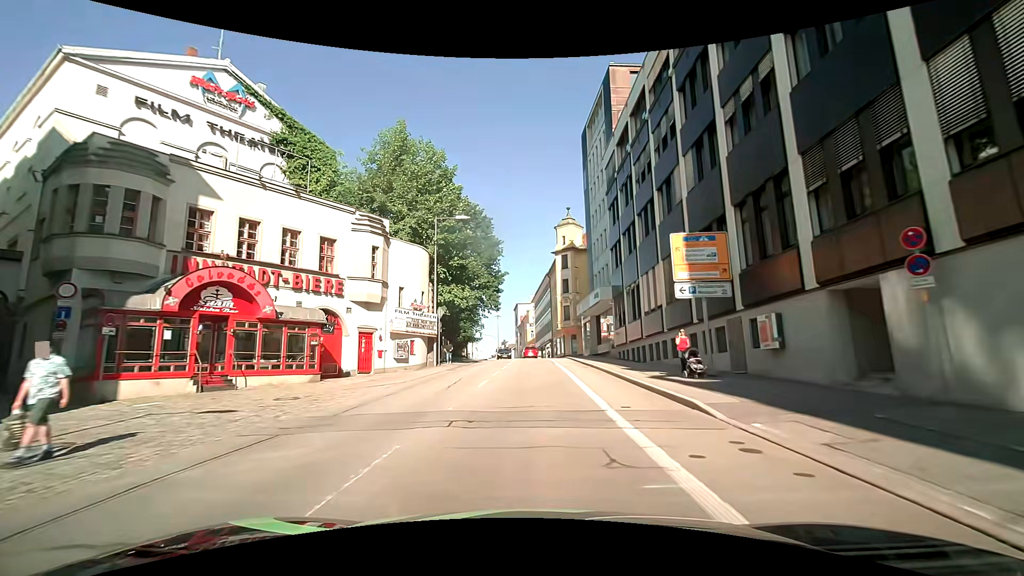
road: tertiary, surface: asphalt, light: Day
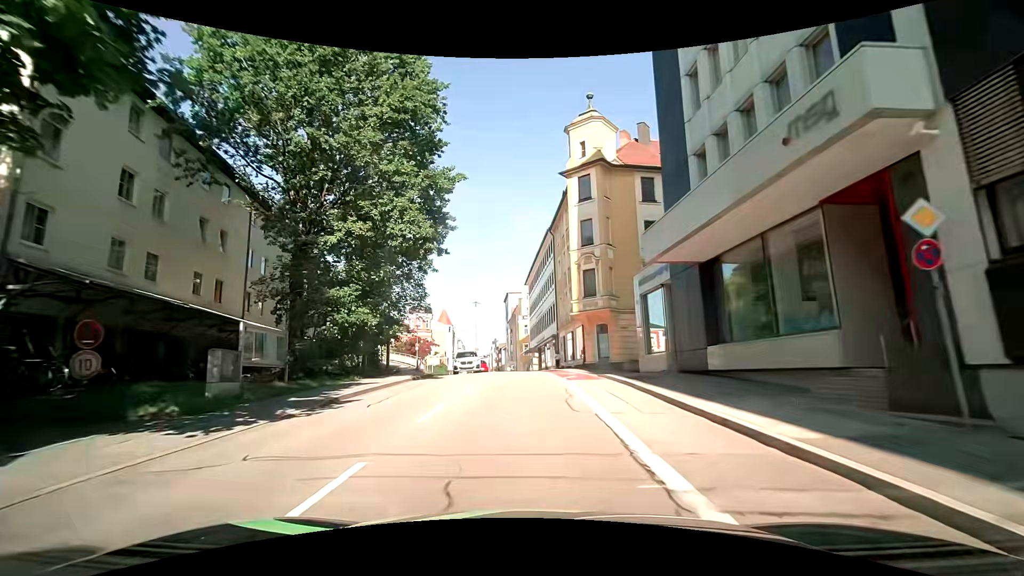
(+2.2, +31.1) m; +3°
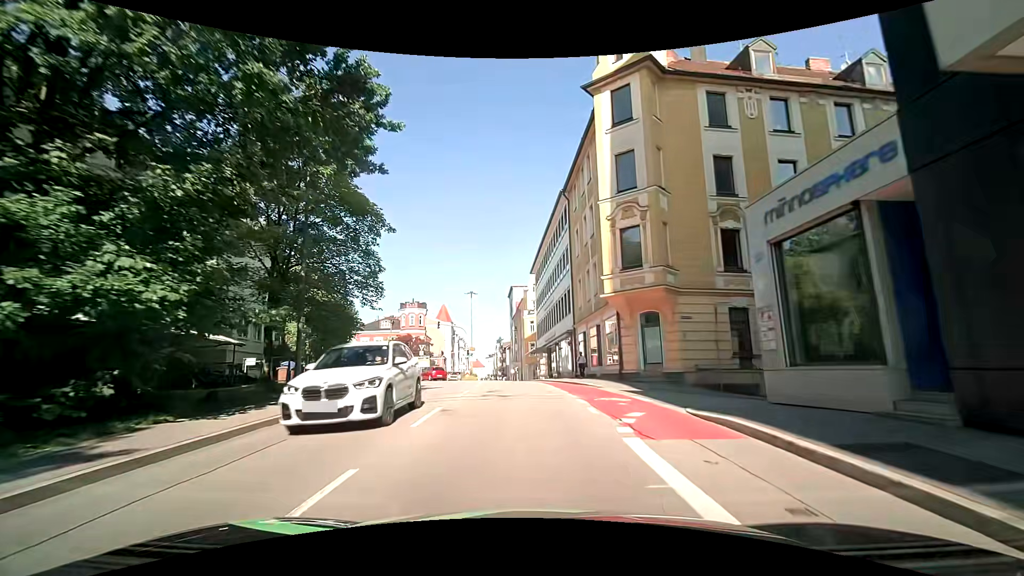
(+0.3, +12.2) m; 0°
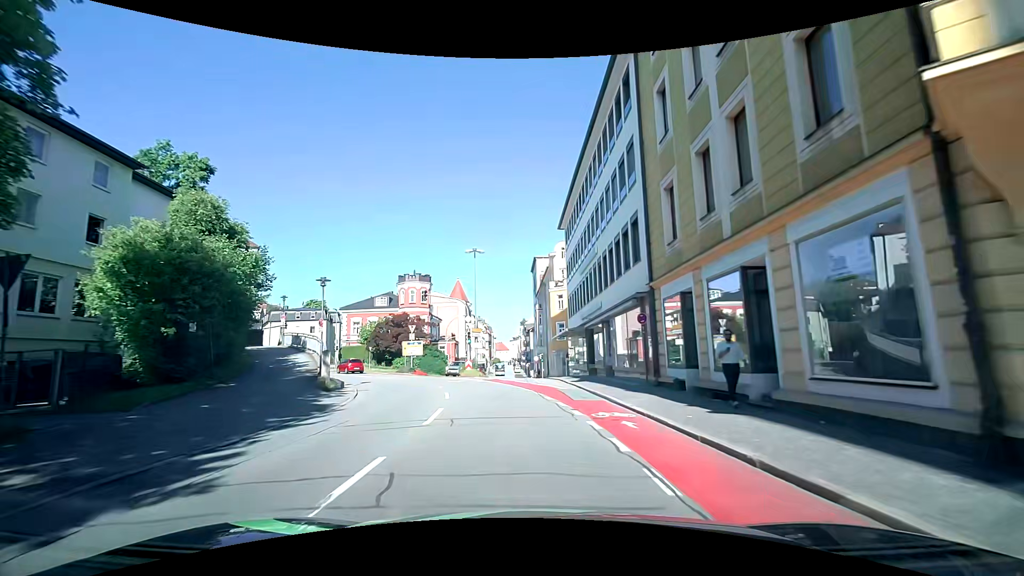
(+0.1, +17.3) m; -1°
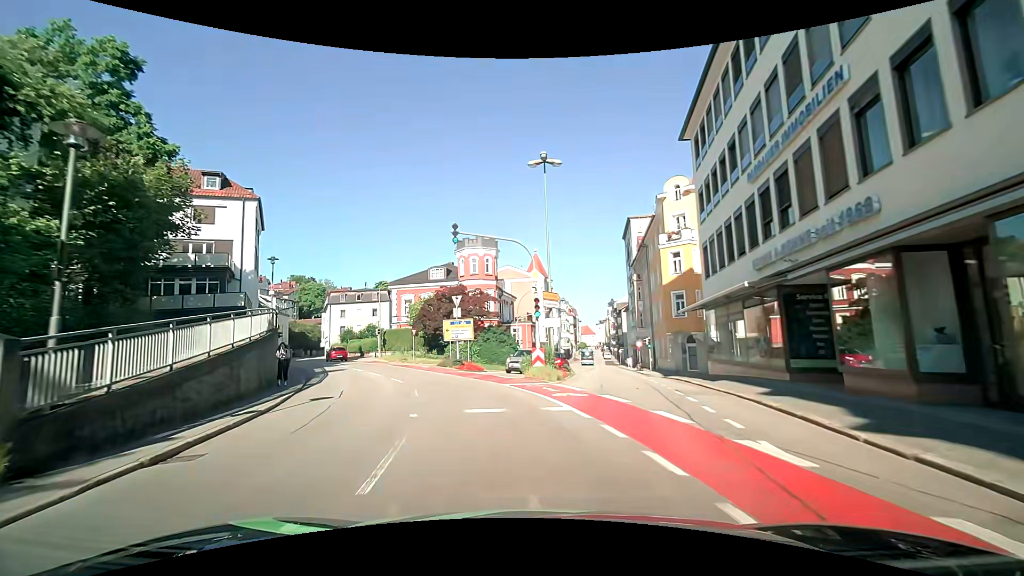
(-1.2, +17.2) m; -9°
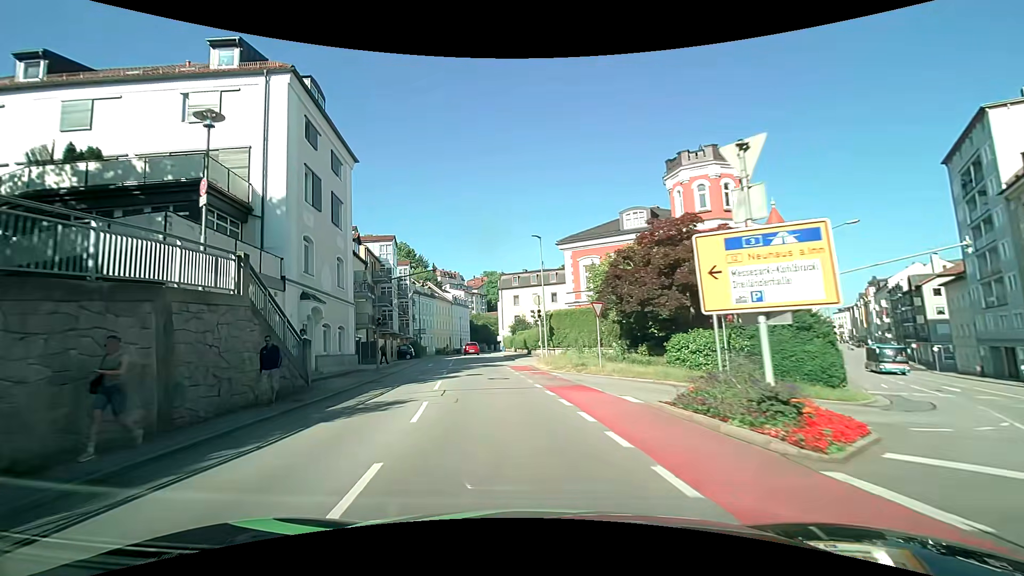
(-4.9, +23.1) m; -22°
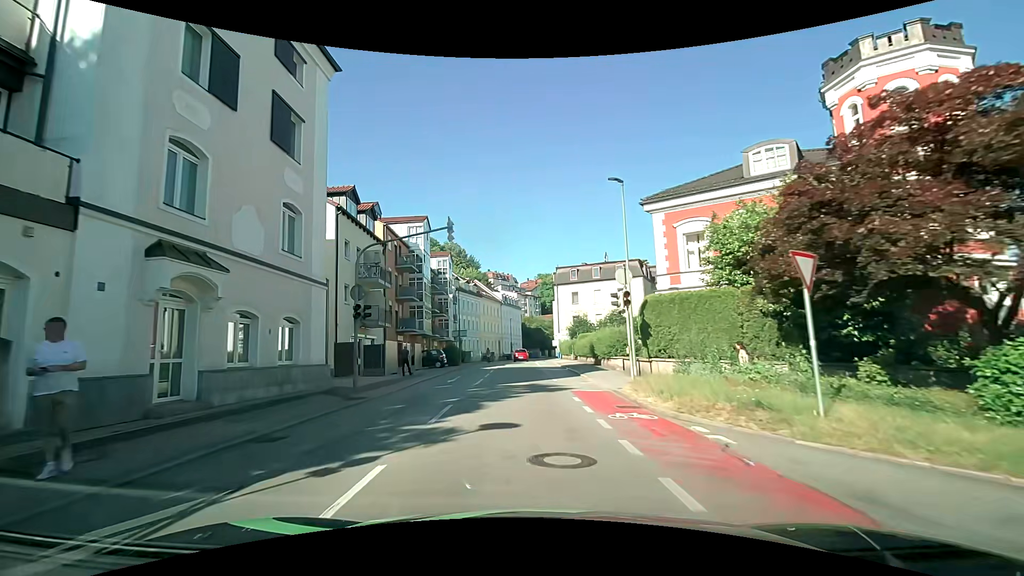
(-0.9, +12.1) m; -7°
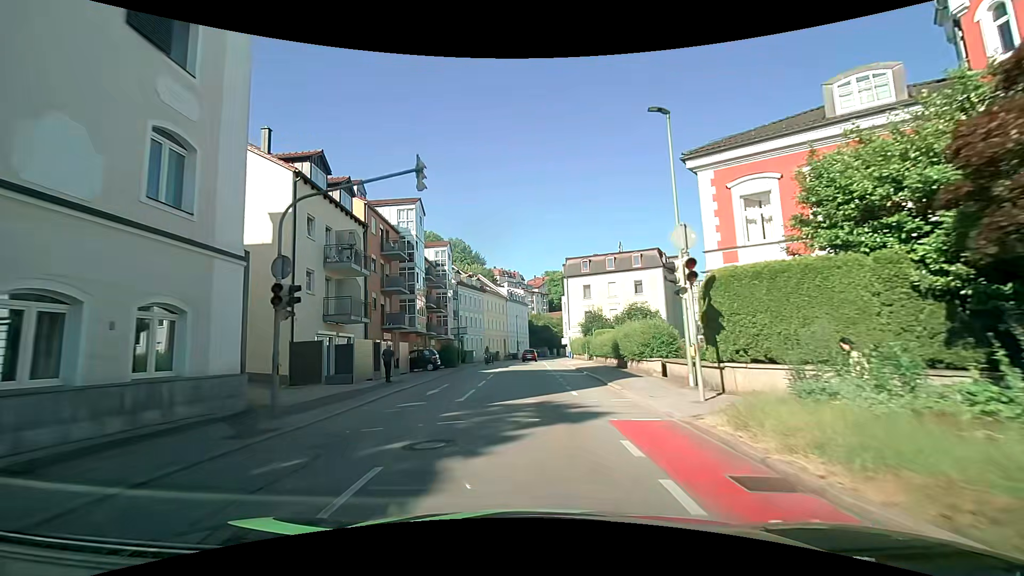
(0.0, +6.1) m; -1°
(0, +10) (0, +20) (0, +30) (-1, +40) (-1, +50) (-1, +60) (0, +70) (+1, +80) (+2, +90) (+5, +99) m
